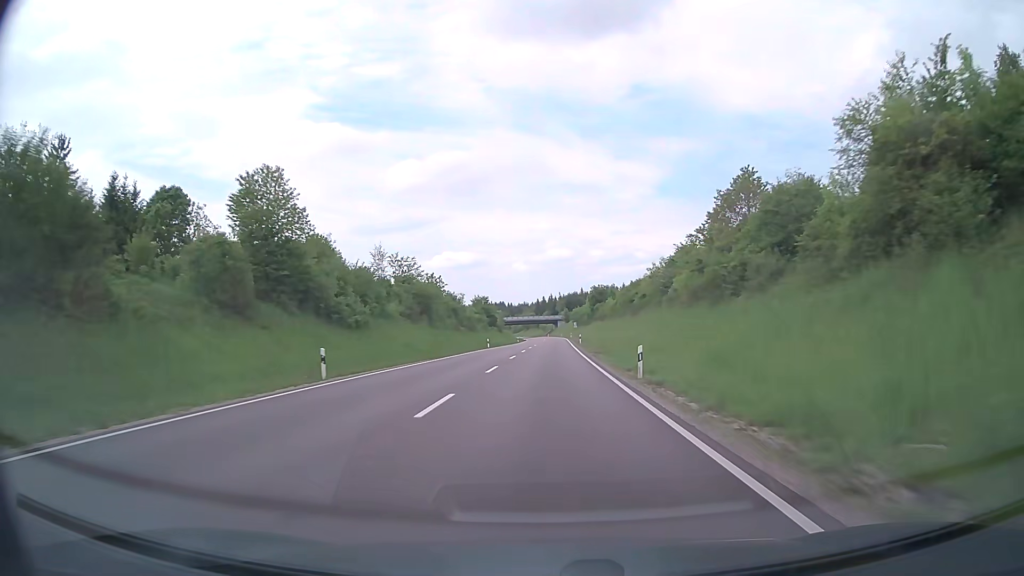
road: primary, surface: asphalt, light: Day
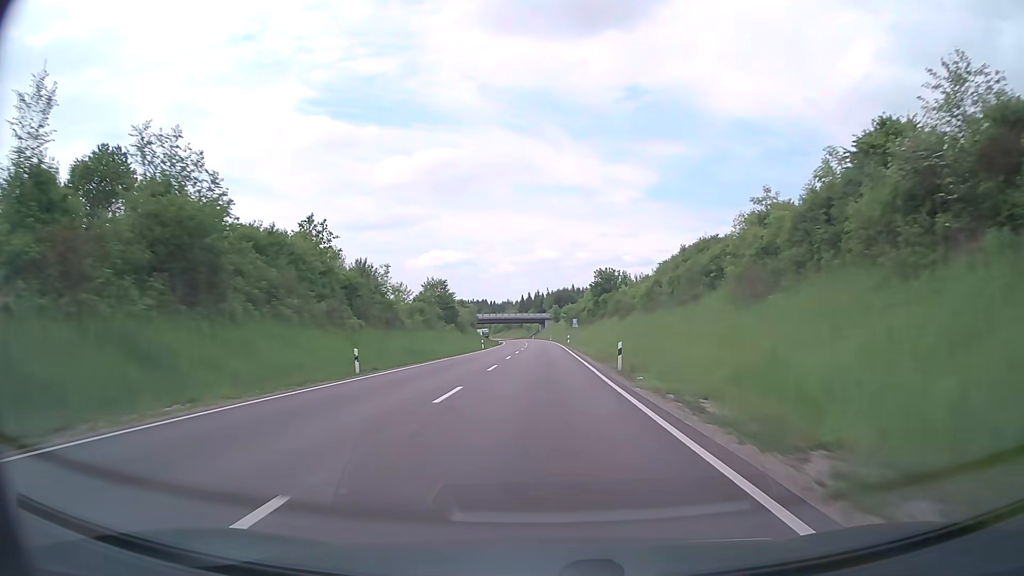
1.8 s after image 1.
(+0.7, +45.6) m; +1°
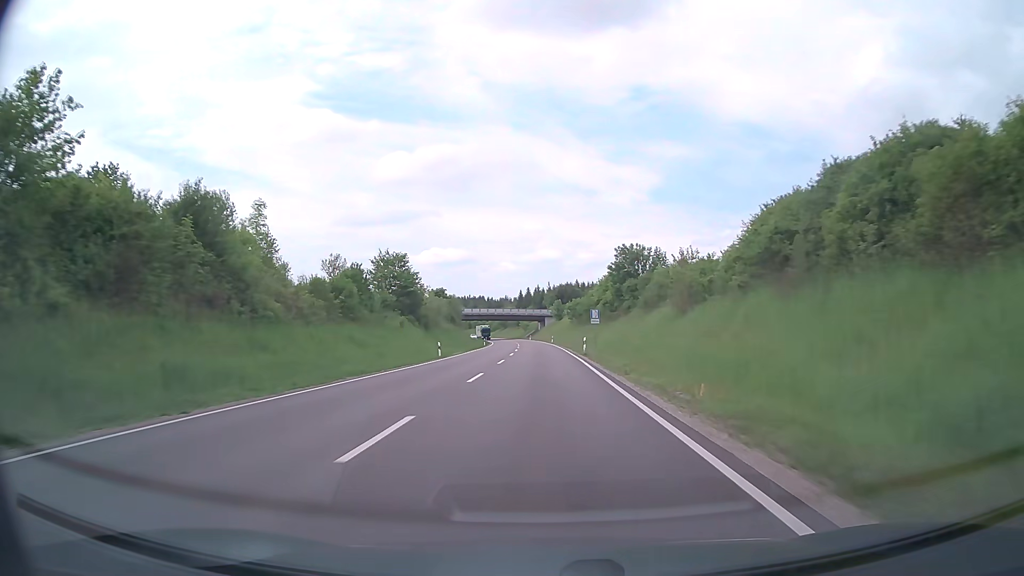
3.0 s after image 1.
(+0.1, +30.5) m; 0°
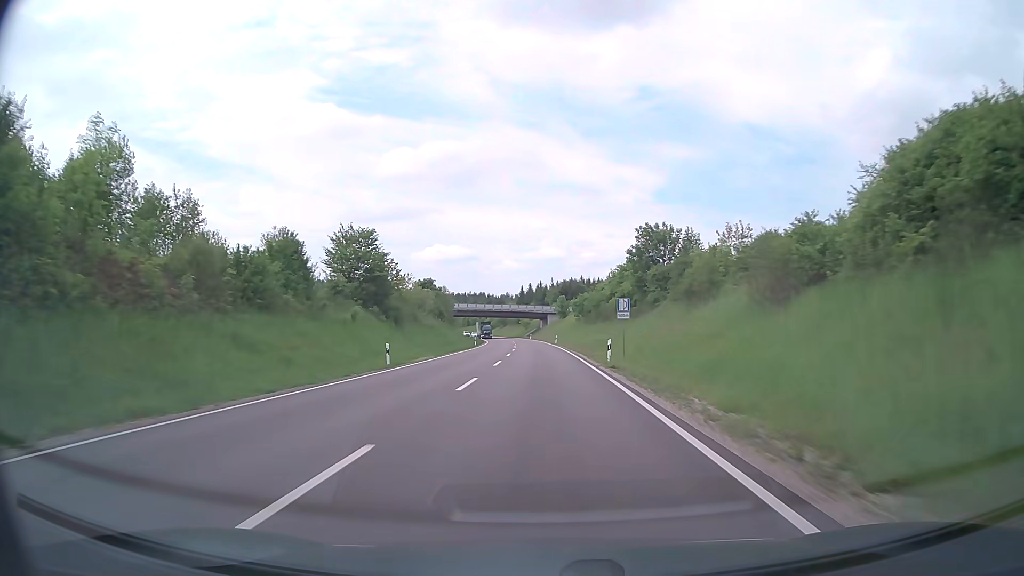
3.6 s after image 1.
(0.0, +15.2) m; 0°
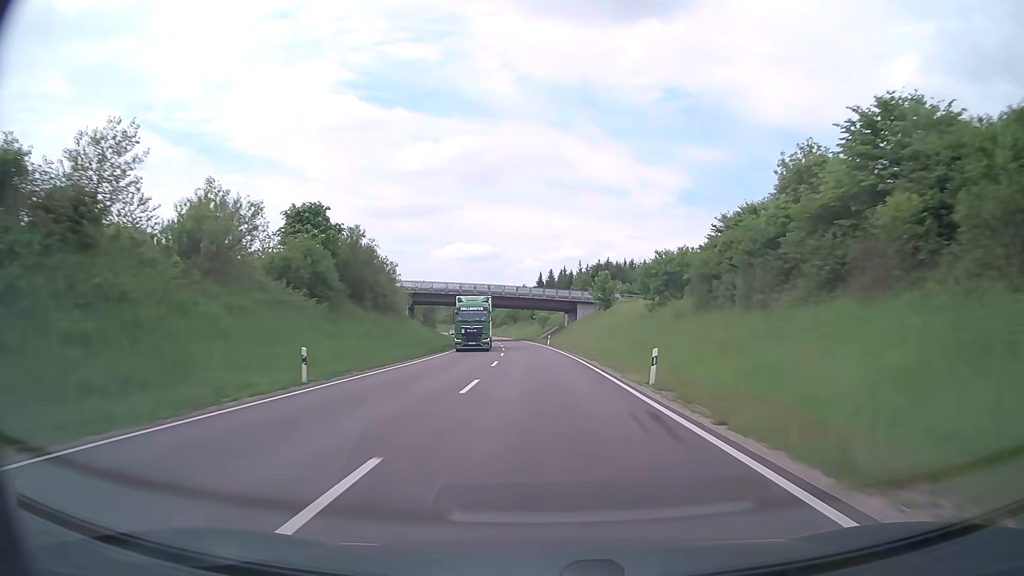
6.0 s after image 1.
(-0.7, +61.1) m; -2°
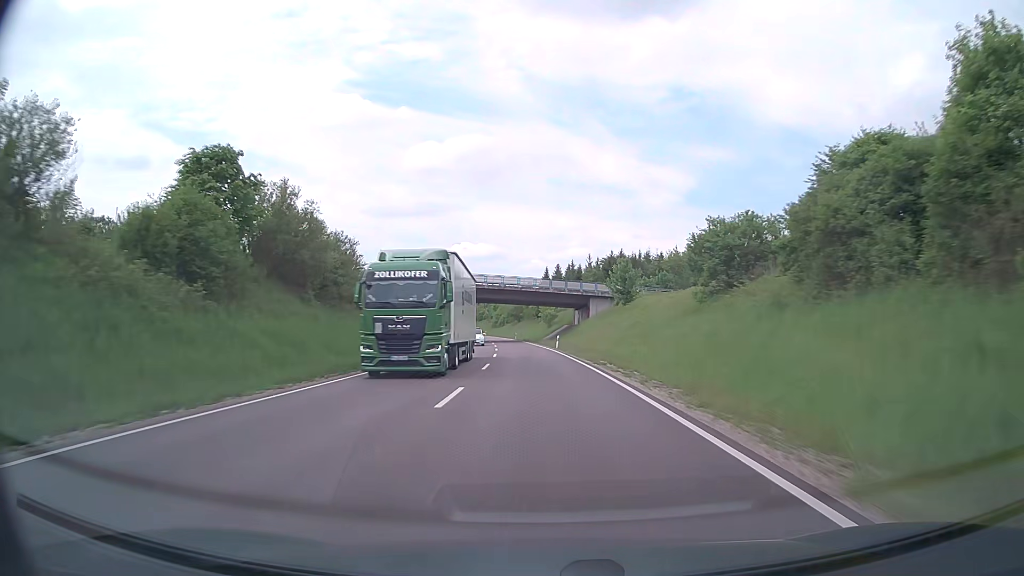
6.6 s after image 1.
(0.0, +15.3) m; 0°
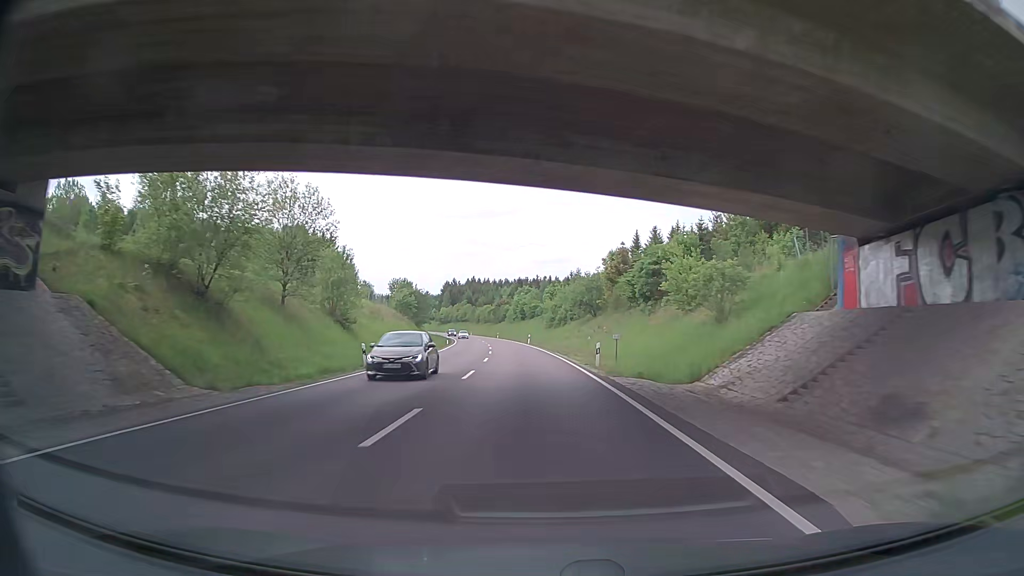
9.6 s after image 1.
(-3.5, +76.5) m; -6°
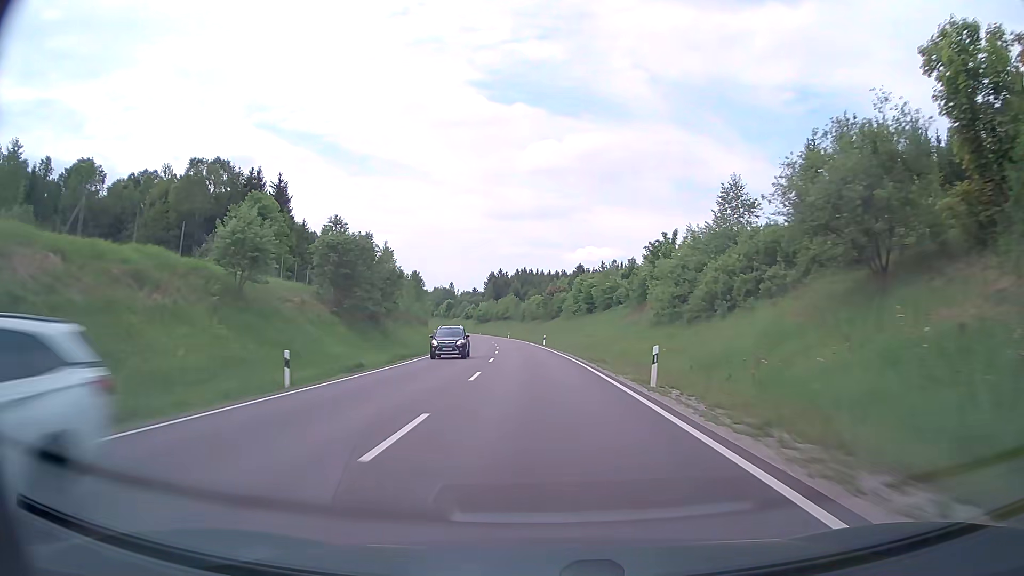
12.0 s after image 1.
(-3.0, +61.2) m; -5°
(0, +10) (0, +20) (-1, +30) (-1, +40) (-2, +50) (-3, +60) (-3, +70) (-4, +80) (-6, +90) (-7, +100) m
